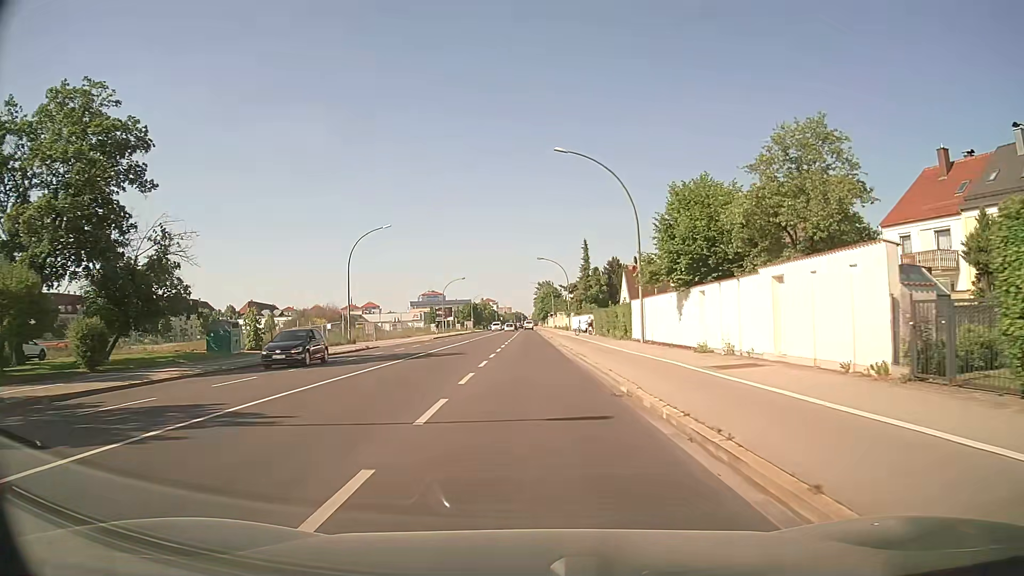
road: secondary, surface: asphalt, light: Day
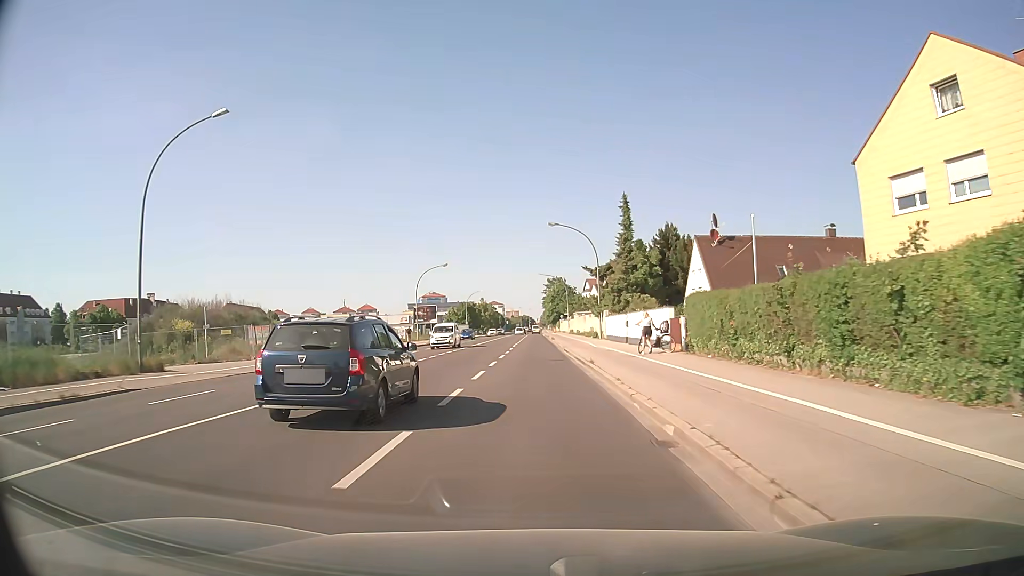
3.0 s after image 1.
(-0.3, +33.5) m; -1°
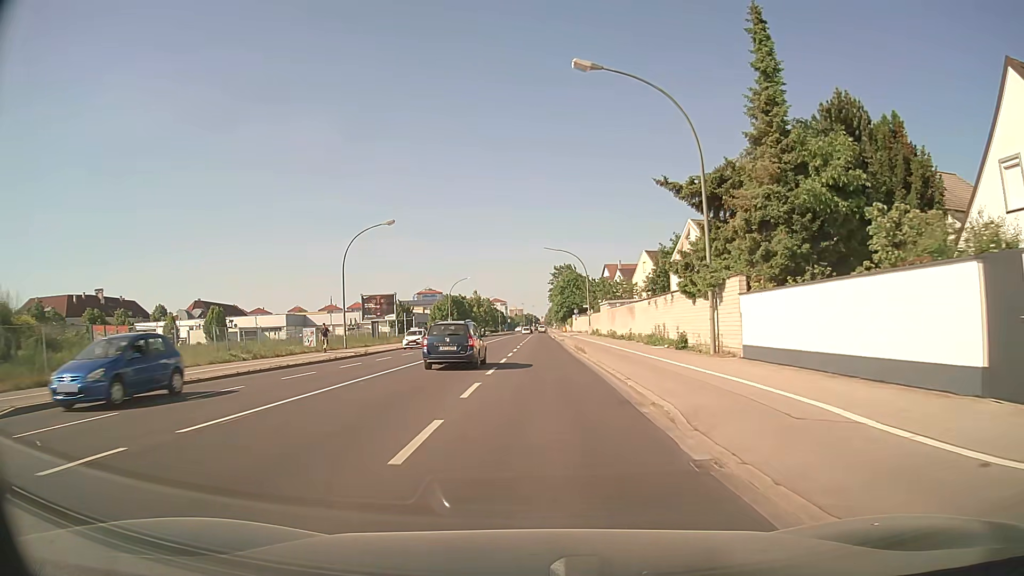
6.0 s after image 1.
(-0.3, +35.2) m; 0°
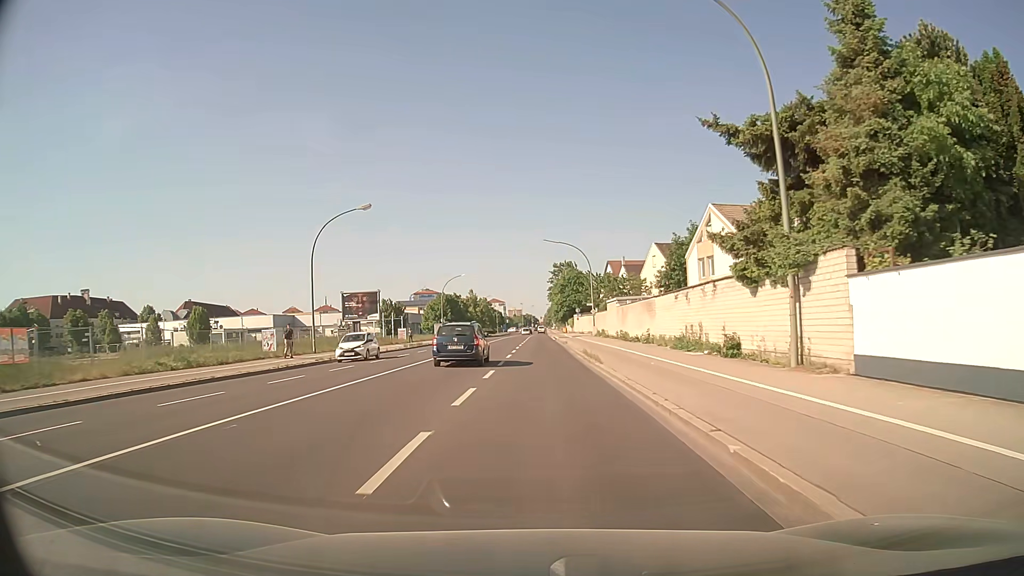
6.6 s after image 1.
(0.0, +7.3) m; 0°
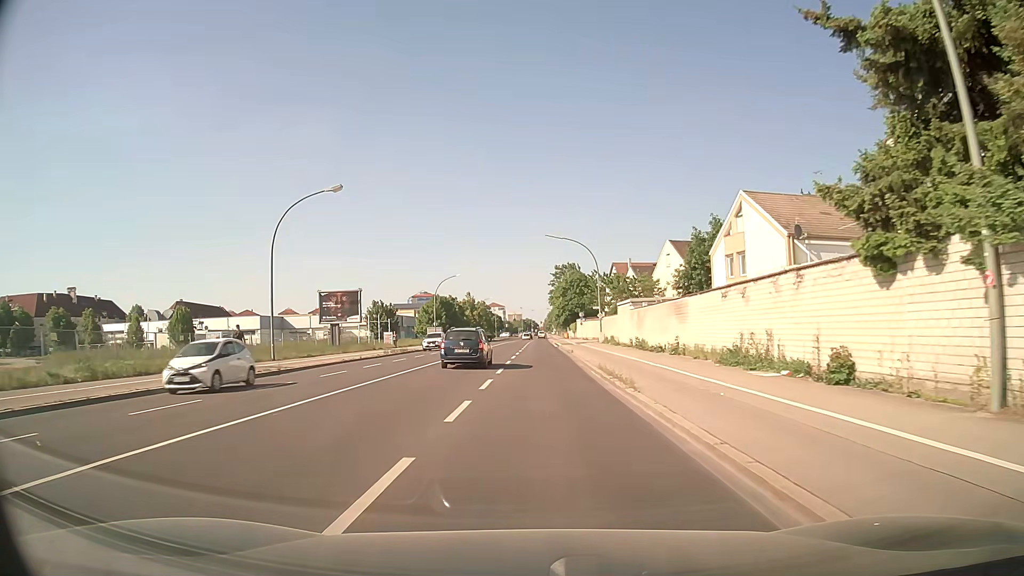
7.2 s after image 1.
(0.0, +7.3) m; 0°
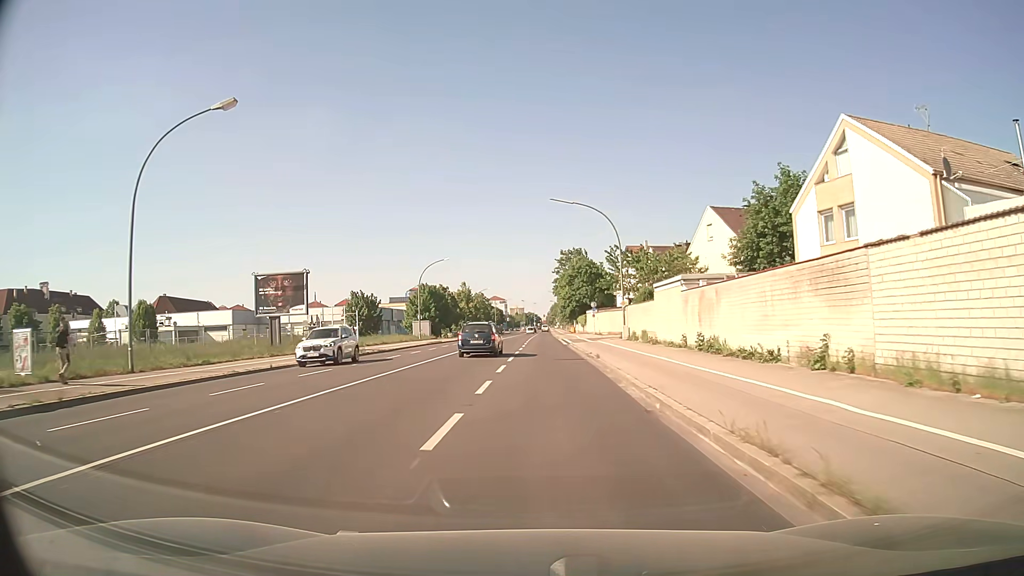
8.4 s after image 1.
(0.0, +14.8) m; 0°
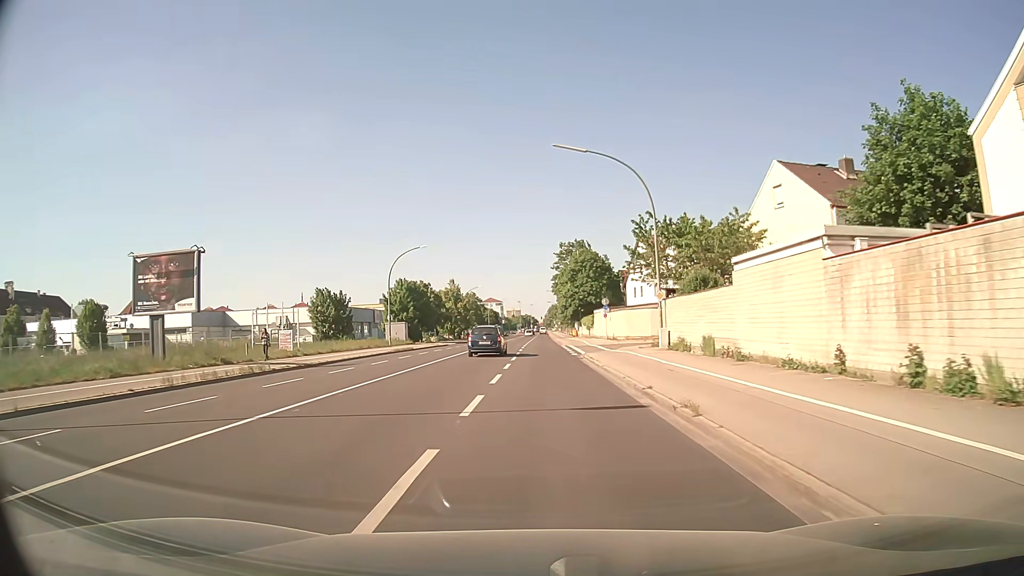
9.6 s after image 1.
(0.0, +15.0) m; 0°
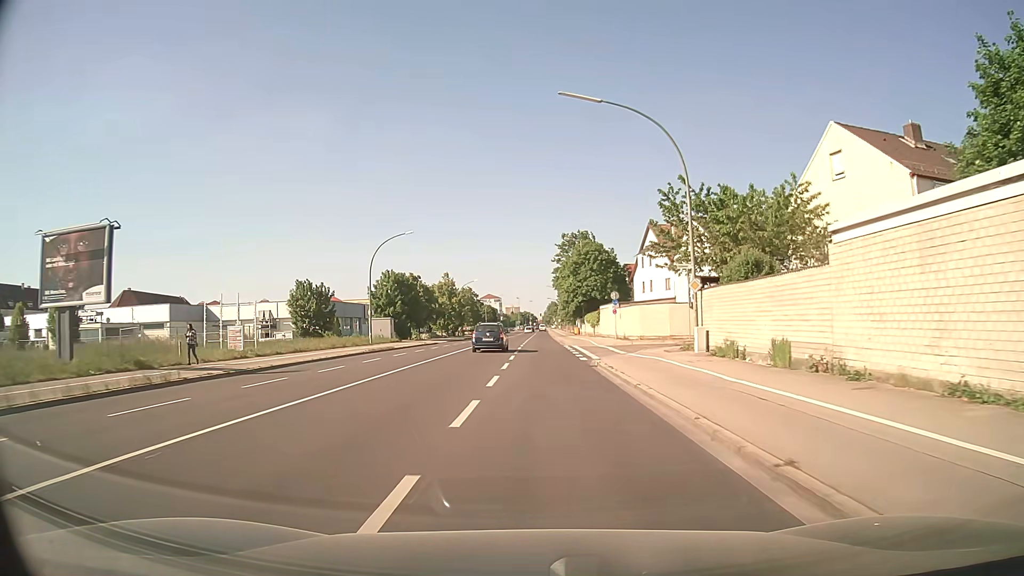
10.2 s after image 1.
(0.0, +7.3) m; 0°
(0, +10) (0, +20) (0, +30) (0, +40) (0, +50) (0, +60) (0, +70) (0, +80) (0, +90) (0, +100) m
